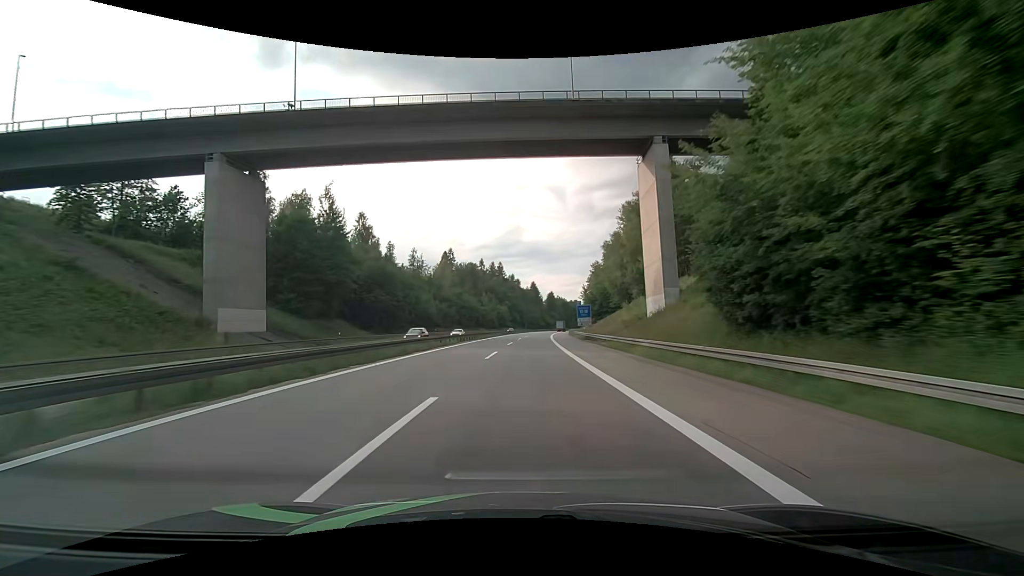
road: motorway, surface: asphalt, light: Day
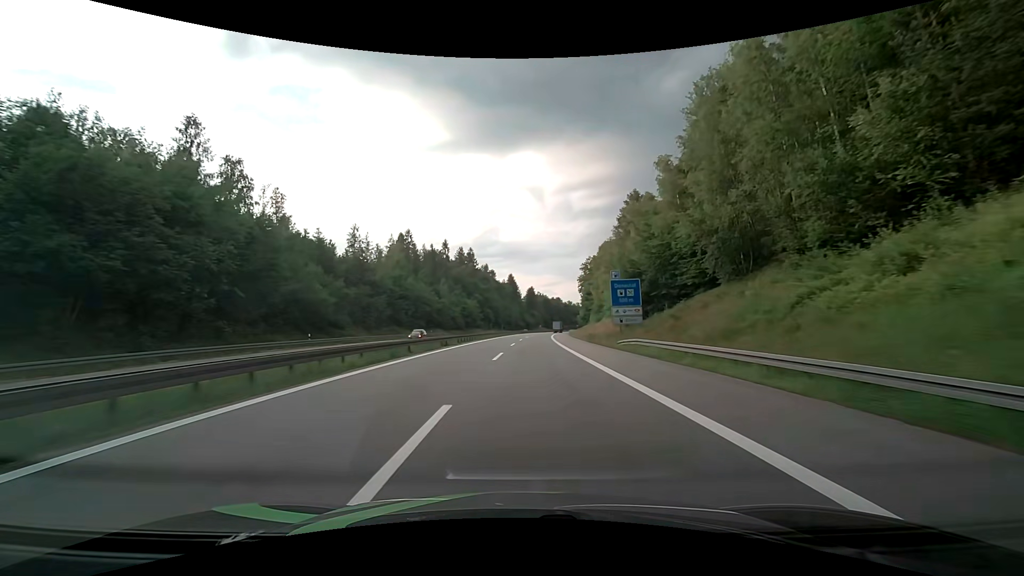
(+1.1, +54.8) m; +2°
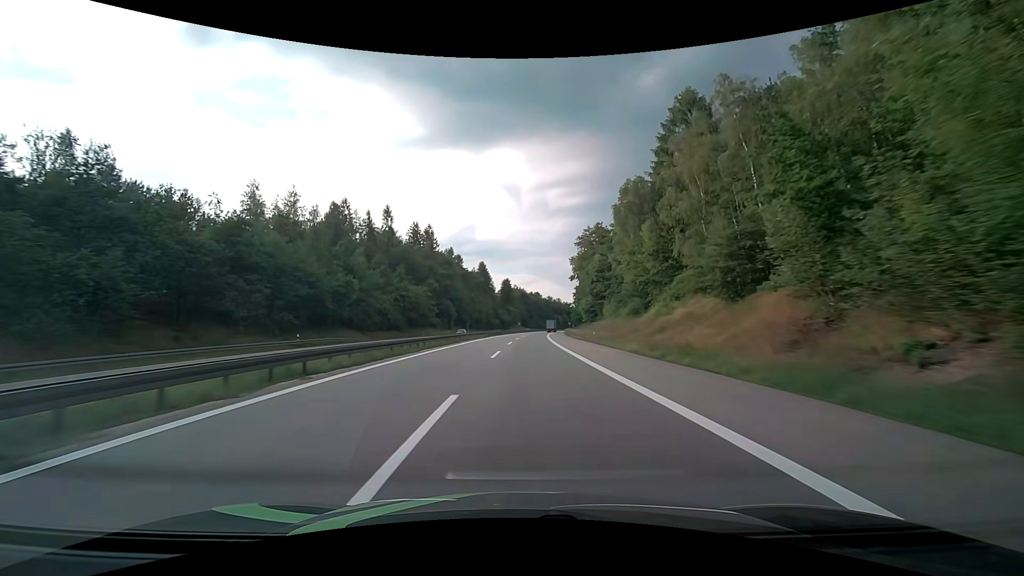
(+1.4, +52.6) m; +3°
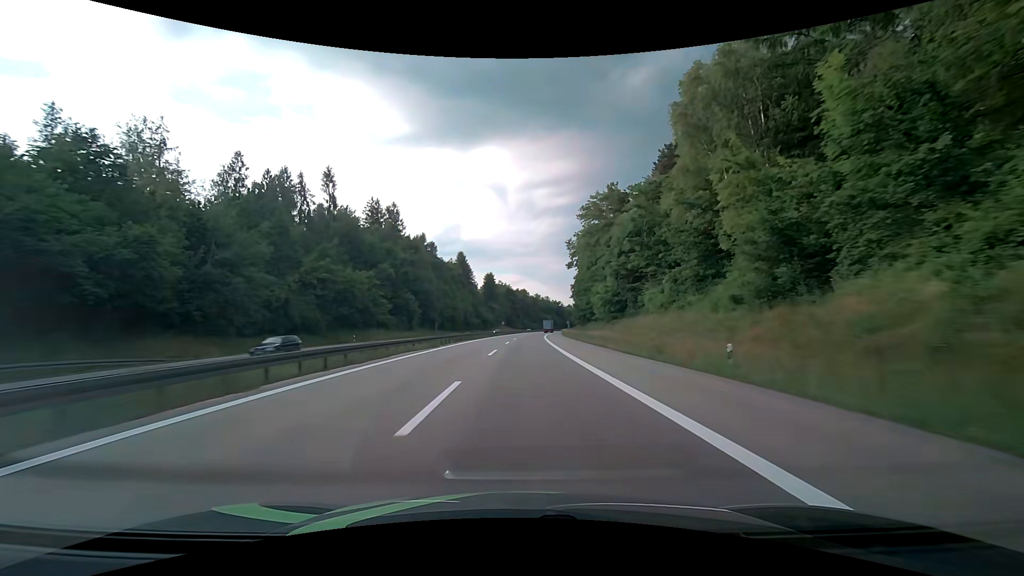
(+0.5, +33.6) m; +1°
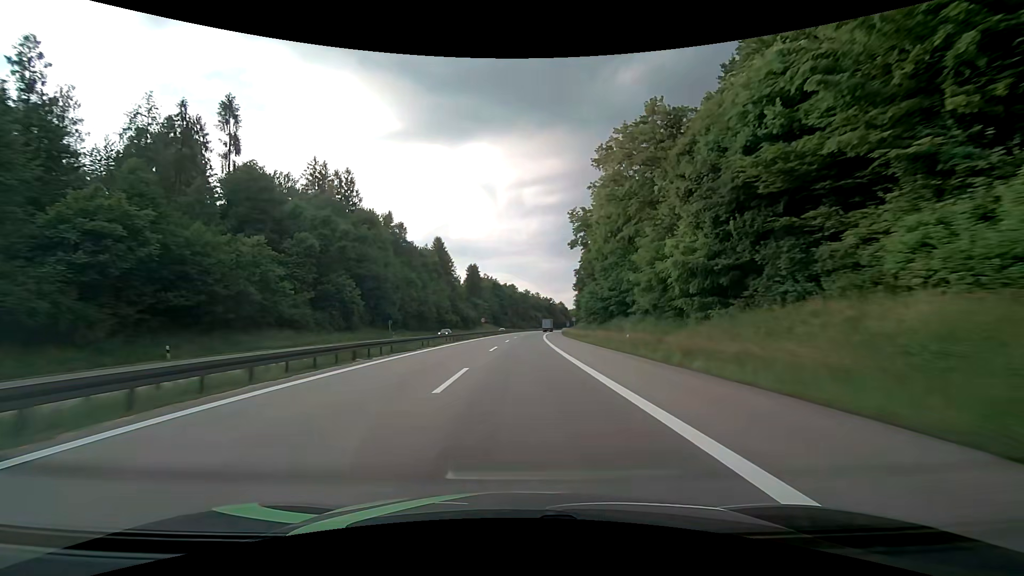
(+0.4, +32.2) m; +1°
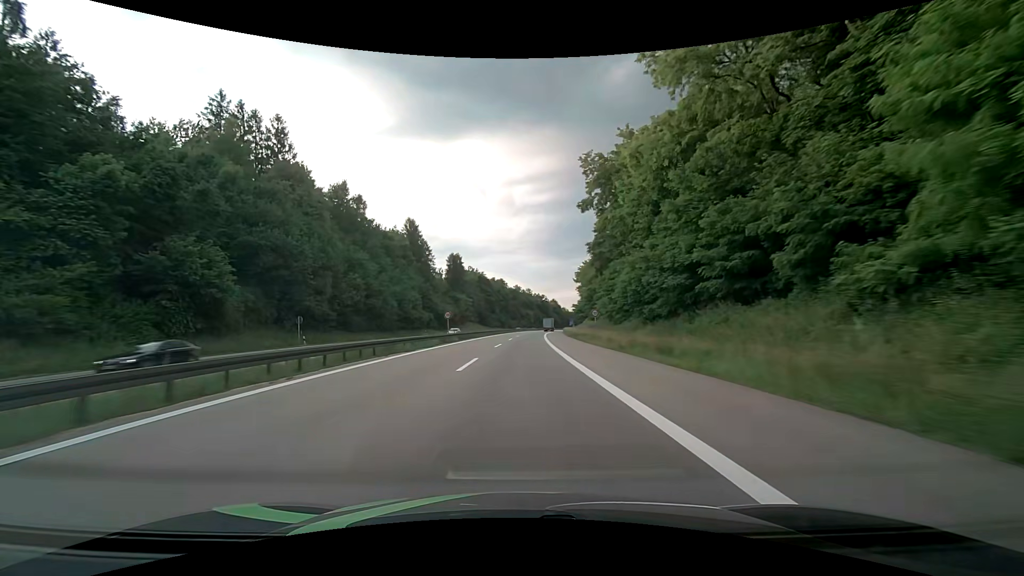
(+0.4, +30.7) m; +1°
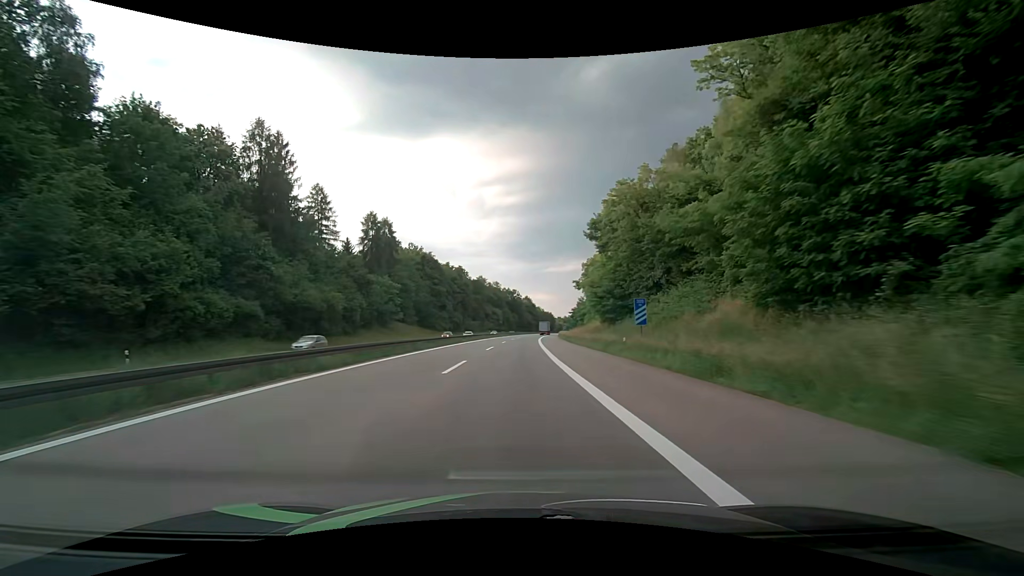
(+1.9, +71.7) m; +3°
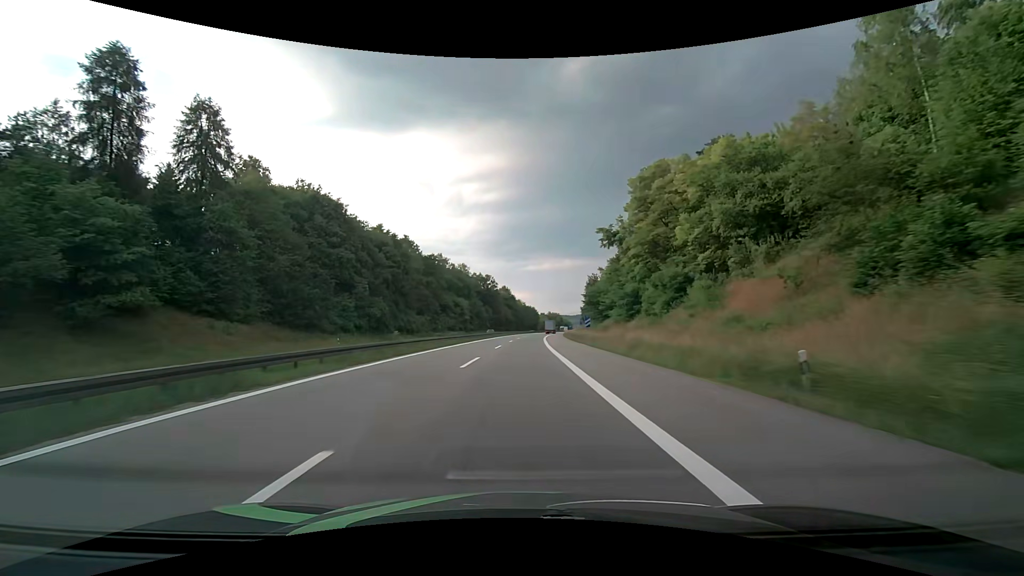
(+1.4, +69.9) m; +3°
(0, +10) (0, +20) (0, +30) (+1, +40) (+1, +50) (+1, +60) (+2, +70) (+3, +80) (+3, +90) (+4, +100) m
